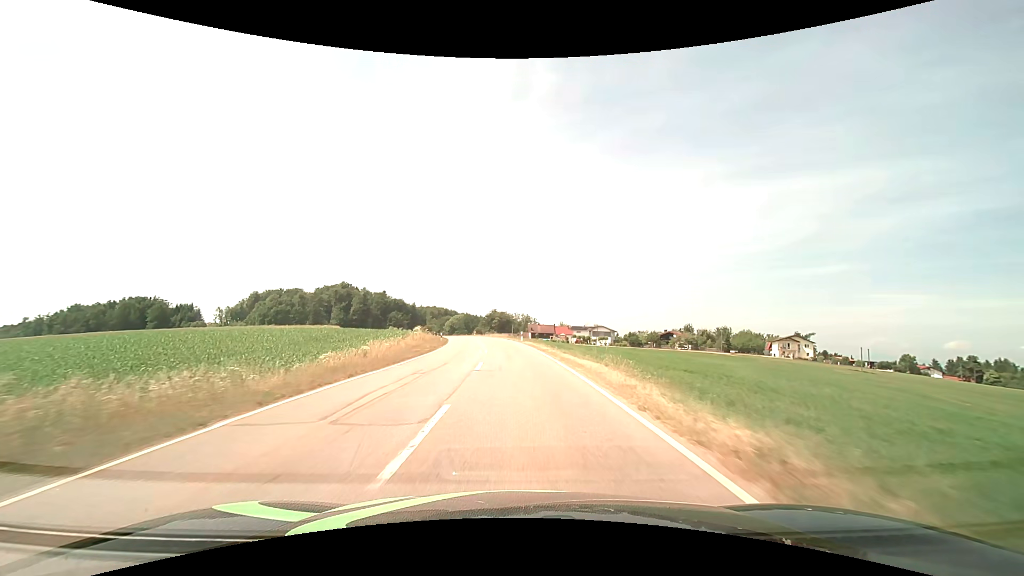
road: tertiary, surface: asphalt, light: Day
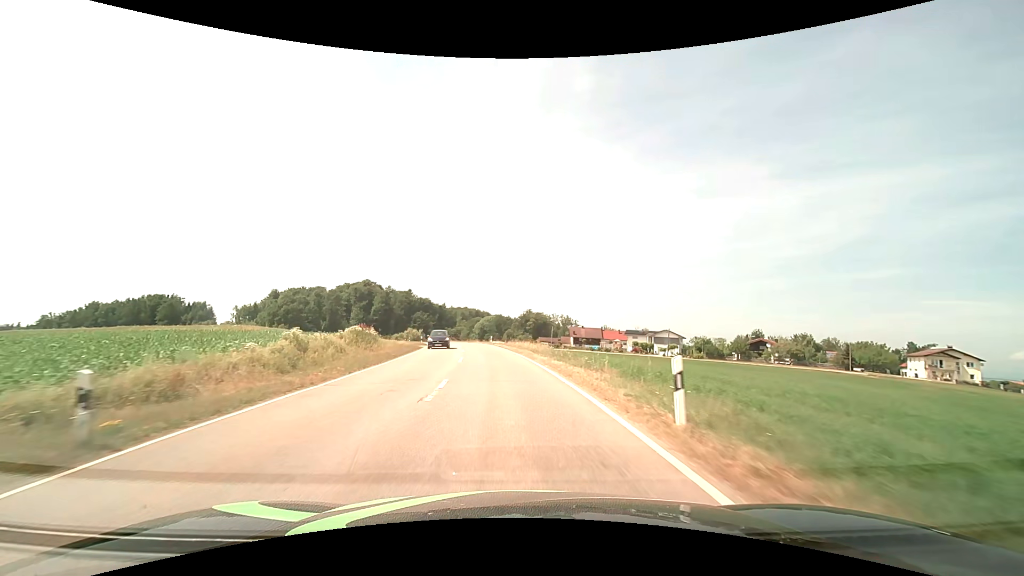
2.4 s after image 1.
(-1.2, +41.0) m; -4°
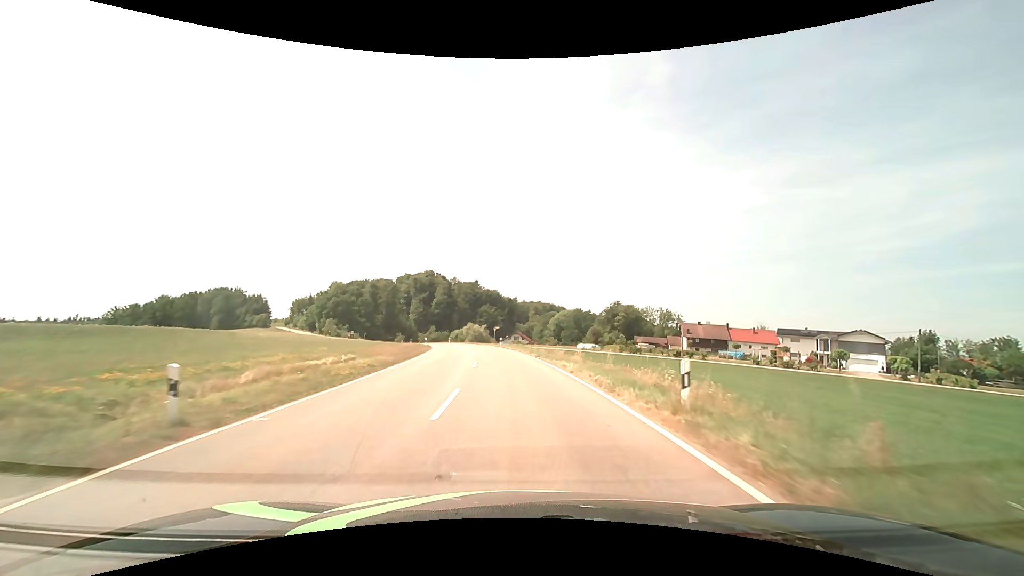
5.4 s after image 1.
(-4.4, +48.7) m; -9°
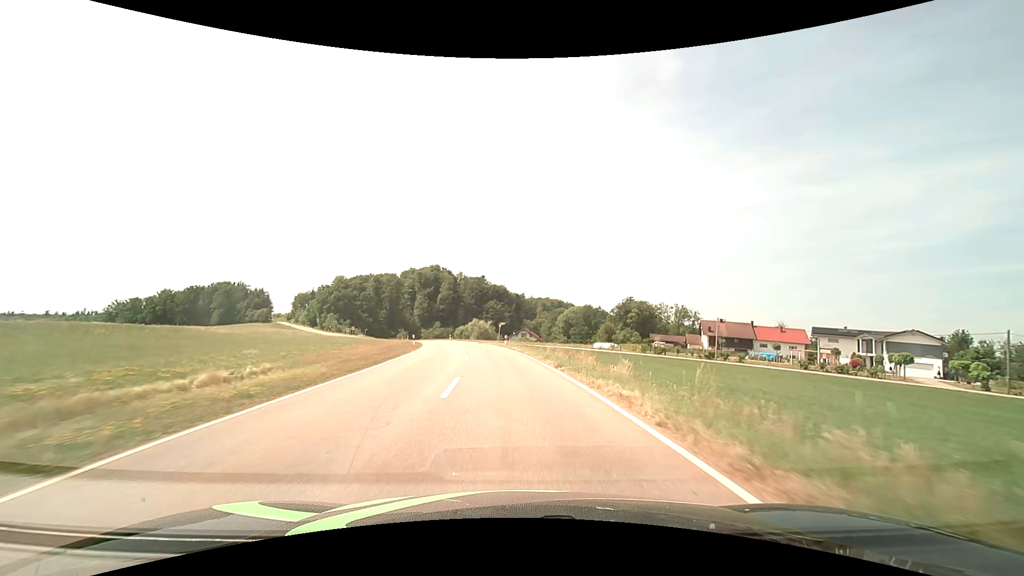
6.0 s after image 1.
(-0.1, +9.5) m; -1°
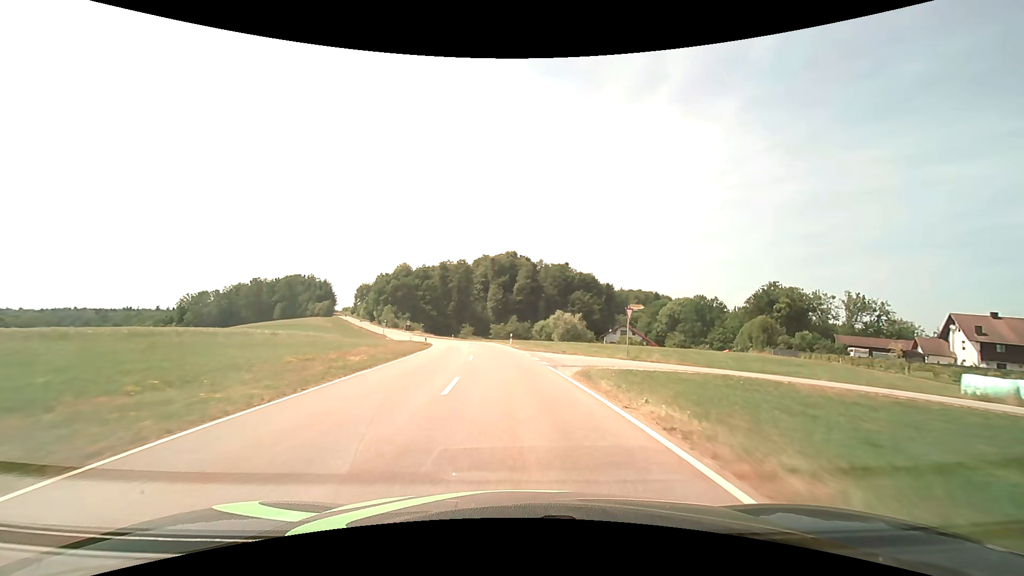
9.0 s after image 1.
(-3.8, +46.7) m; -9°
(0, +10) (-1, +20) (-1, +30) (-2, +40) (-4, +50) (-5, +60) (-7, +70) (-9, +79) (-12, +89) (-15, +98) m
